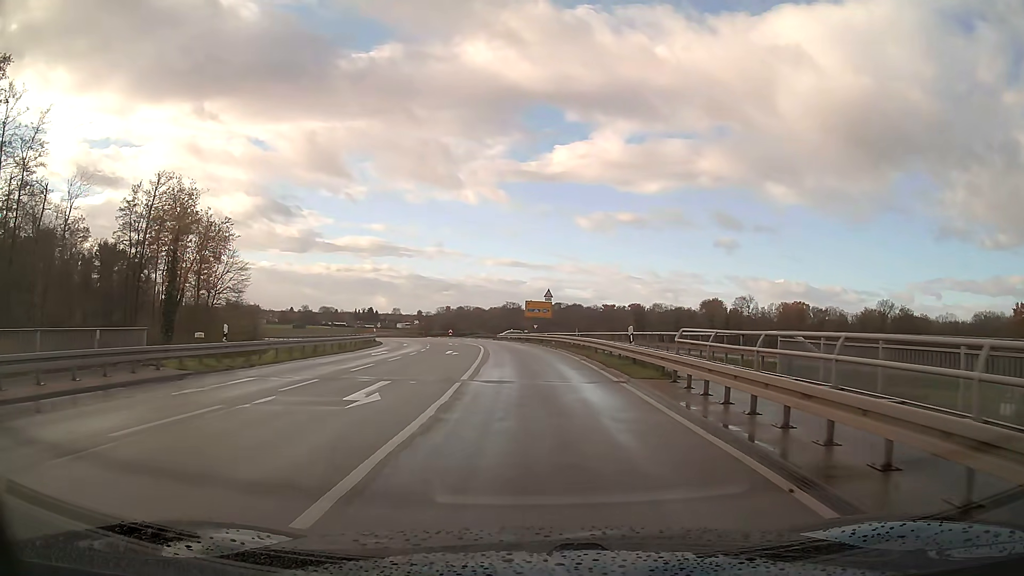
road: secondary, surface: asphalt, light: Day
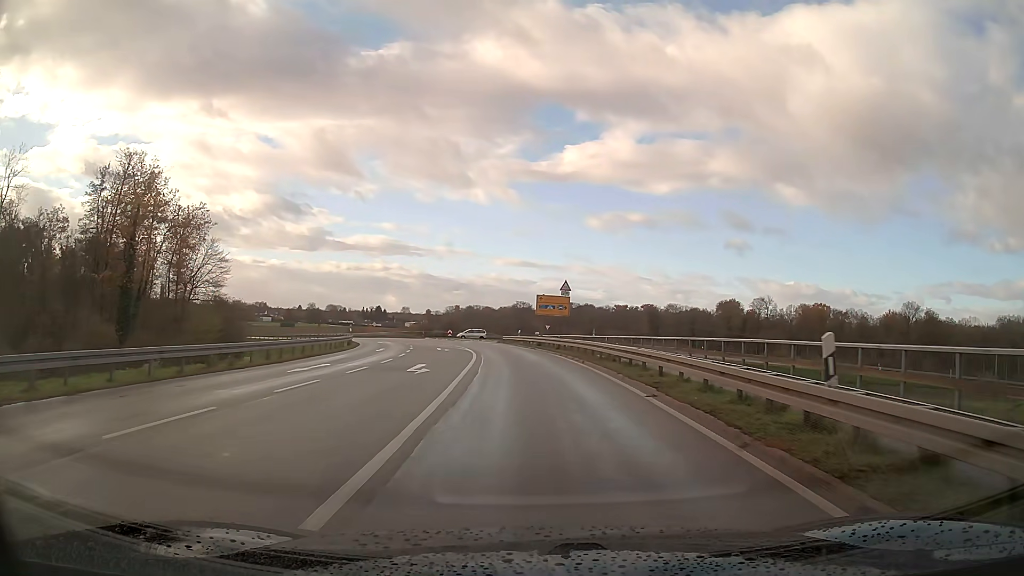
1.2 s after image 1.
(-0.1, +12.4) m; -1°
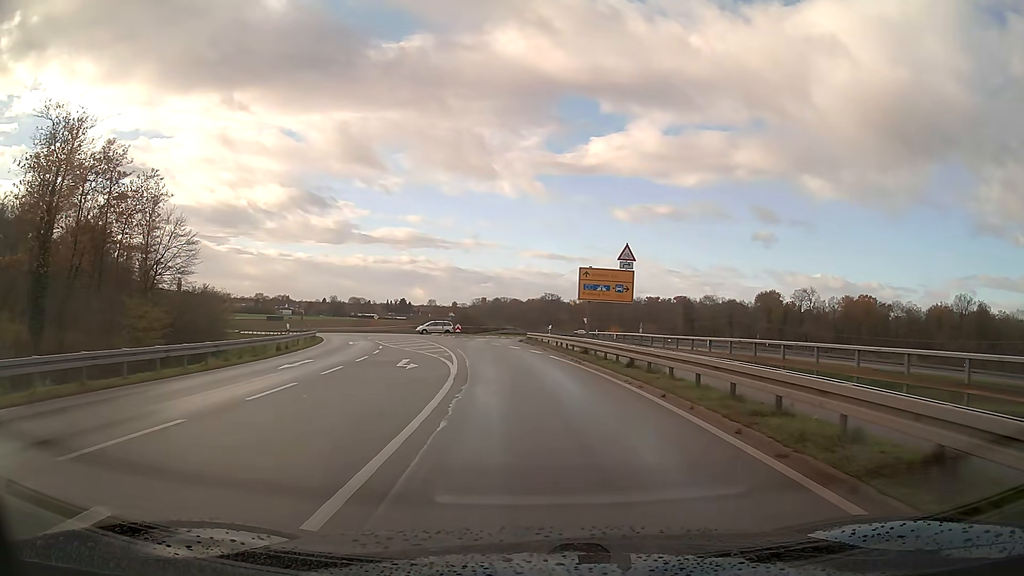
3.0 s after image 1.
(-0.4, +19.2) m; -3°
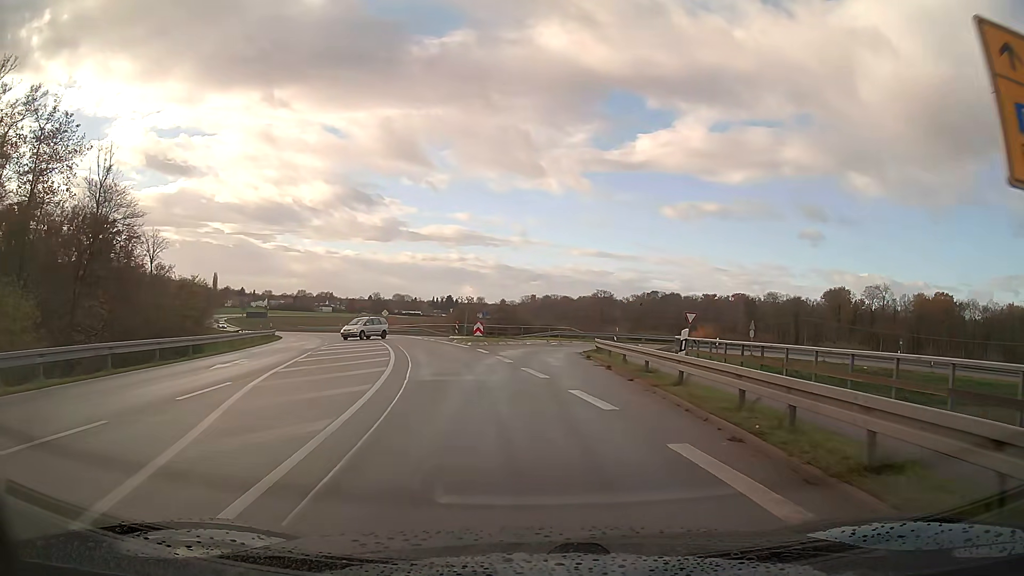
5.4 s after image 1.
(-0.9, +24.8) m; -4°
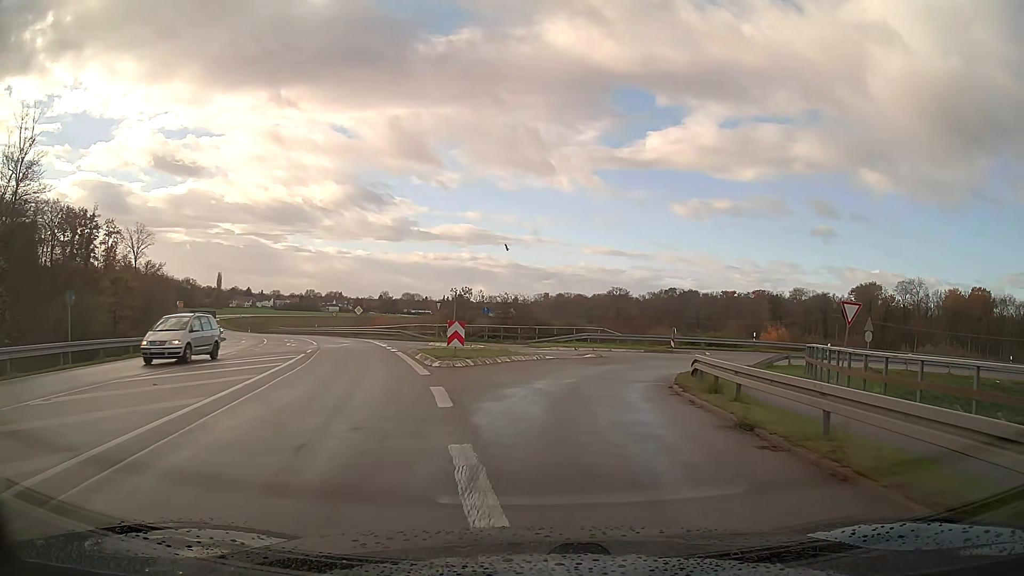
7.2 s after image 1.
(-0.2, +17.8) m; 0°
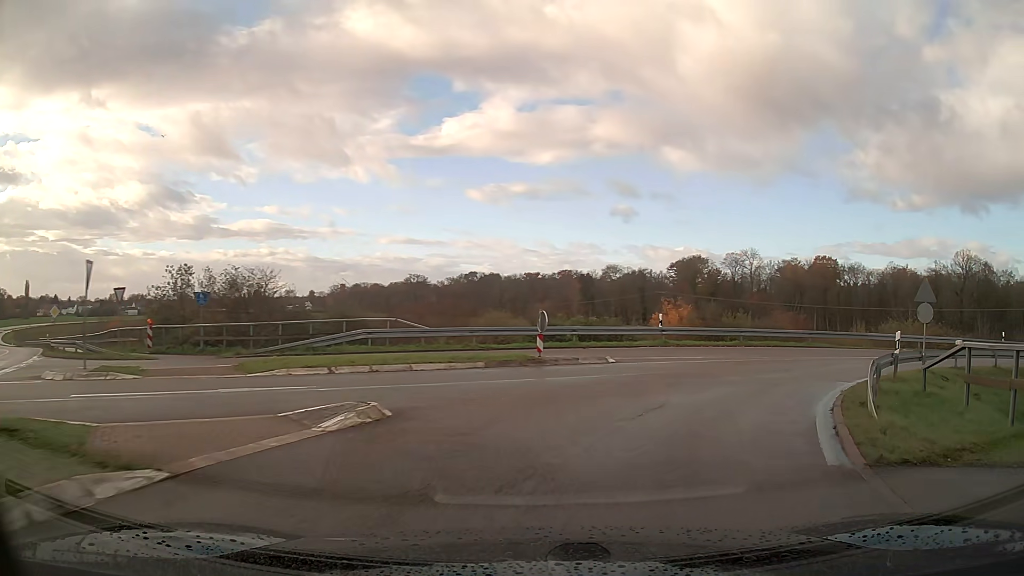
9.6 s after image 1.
(+2.6, +20.1) m; +21°
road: trunk_link
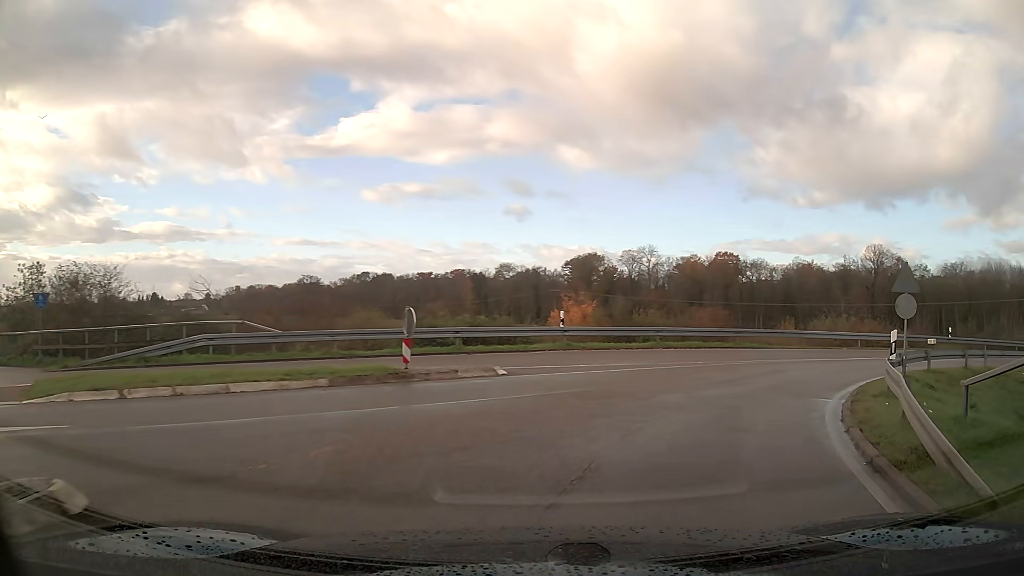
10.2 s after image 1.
(+0.4, +4.6) m; +9°
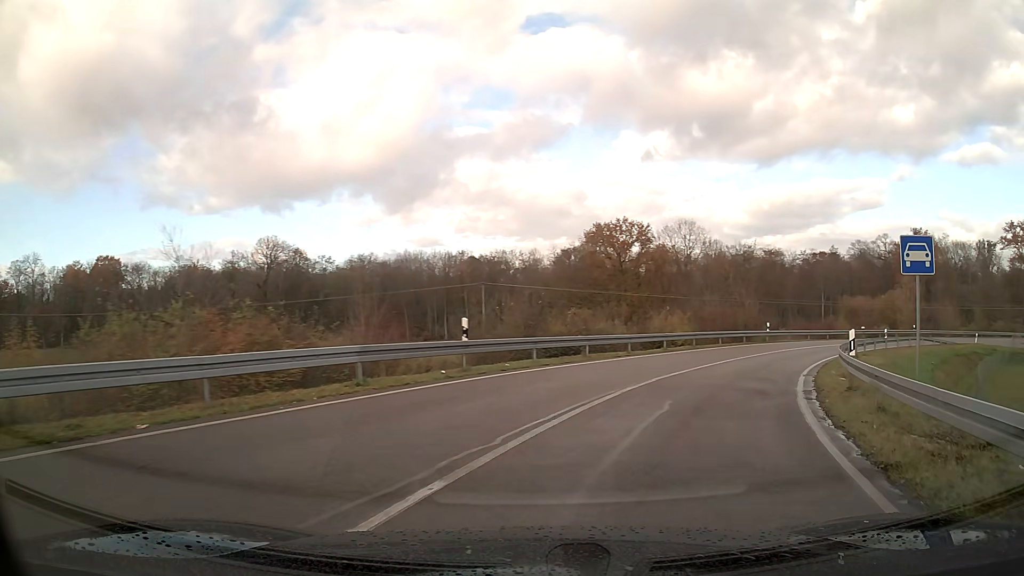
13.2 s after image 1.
(+10.6, +21.4) m; +52°
(+1, +10) (+5, +19) (+9, +28) (+14, +37) (+21, +45) (+28, +52) (+36, +58) (+44, +63) (+54, +66) (+64, +67) m
